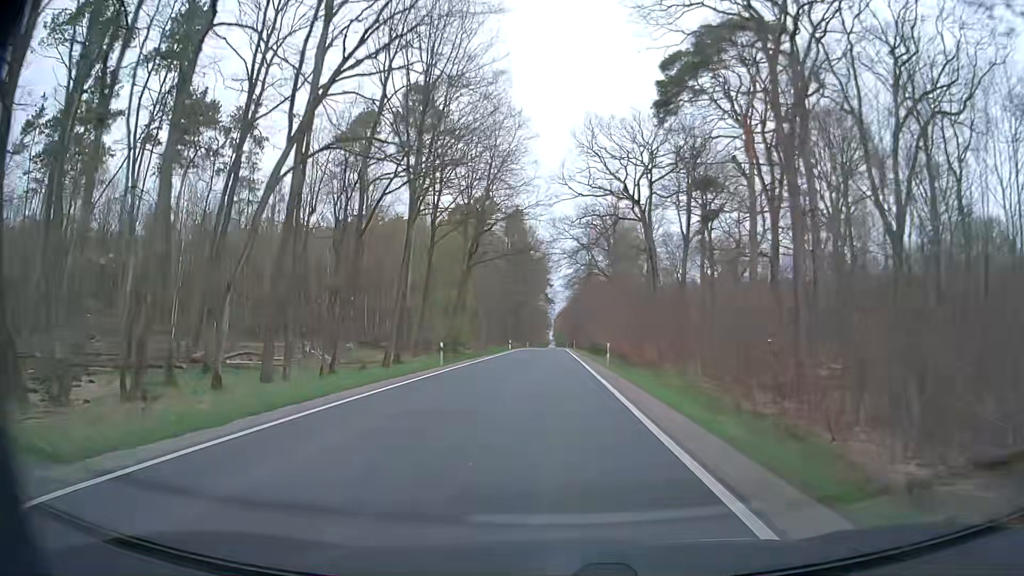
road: secondary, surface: asphalt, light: Day
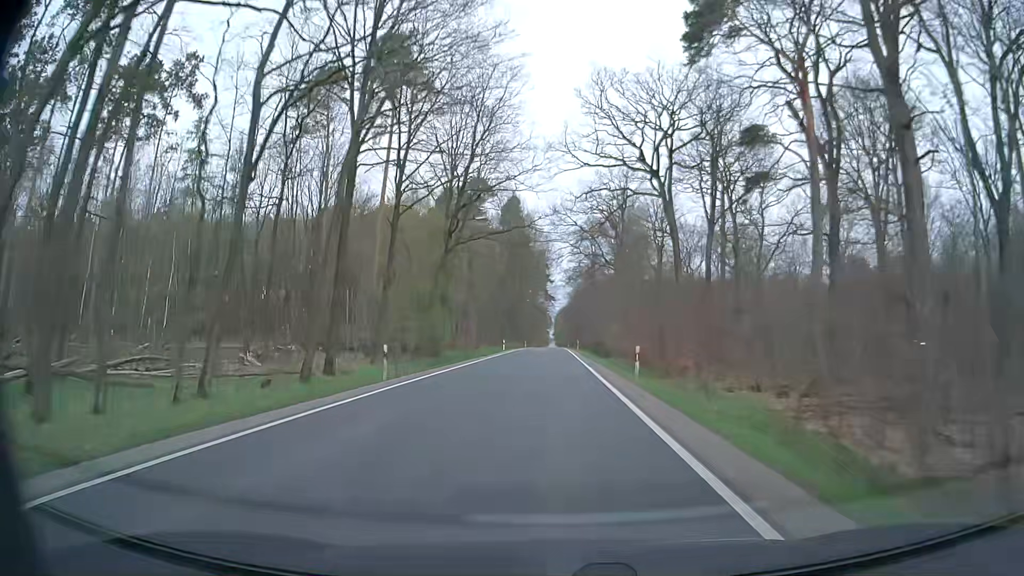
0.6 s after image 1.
(0.0, +10.8) m; 0°
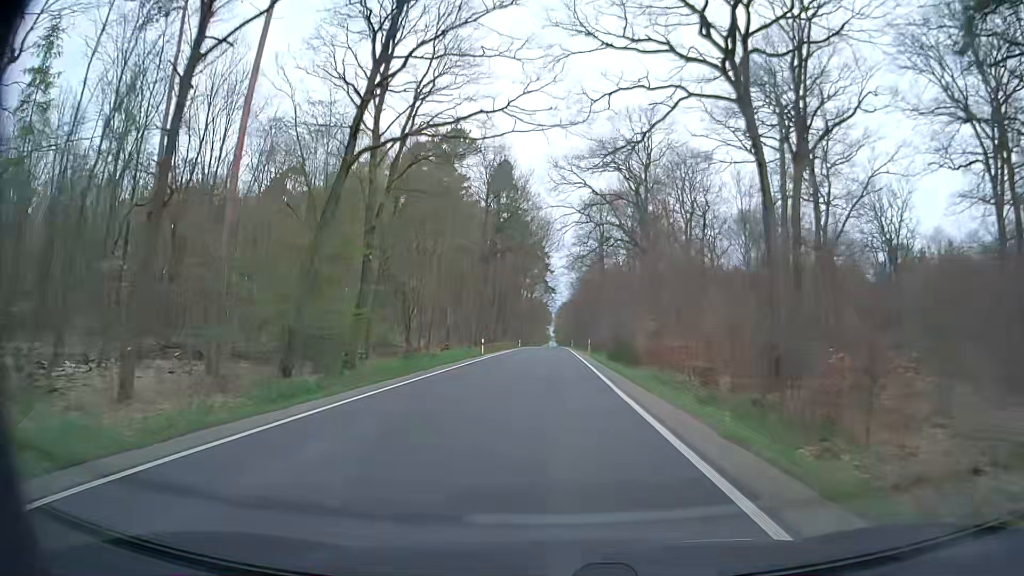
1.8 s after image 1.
(0.0, +21.5) m; 0°
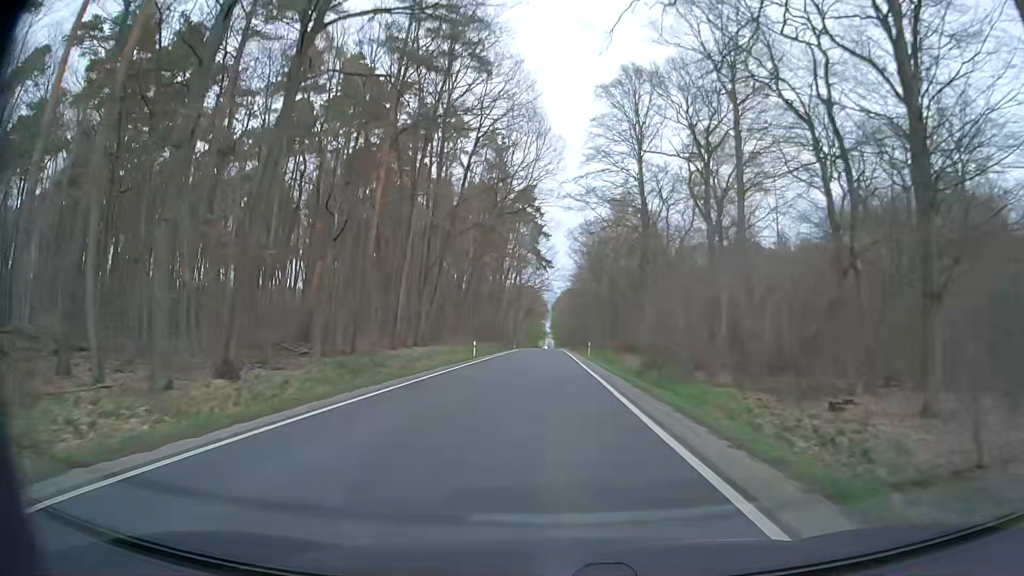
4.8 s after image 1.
(+0.1, +54.0) m; 0°
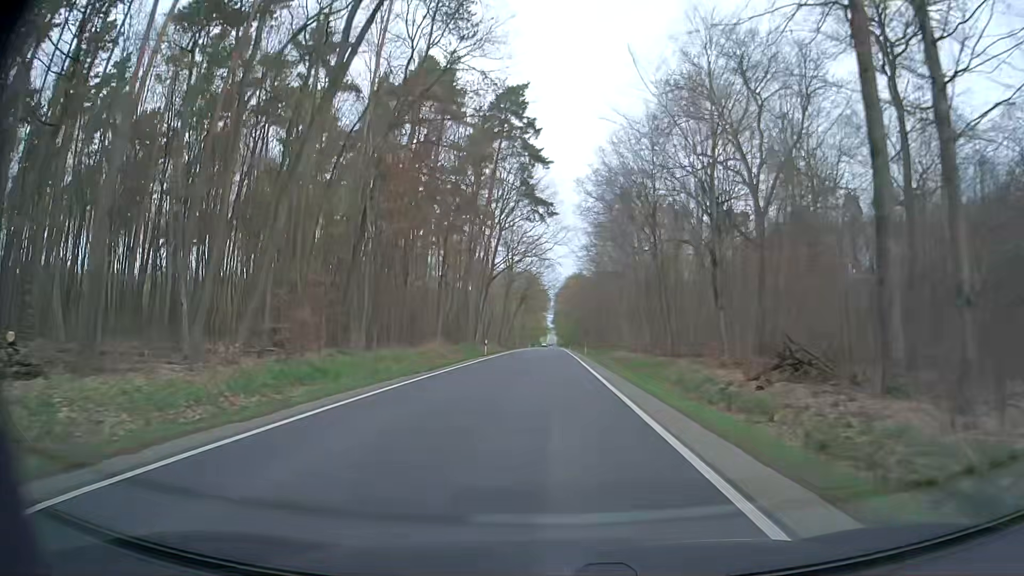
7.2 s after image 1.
(-0.1, +43.3) m; 0°
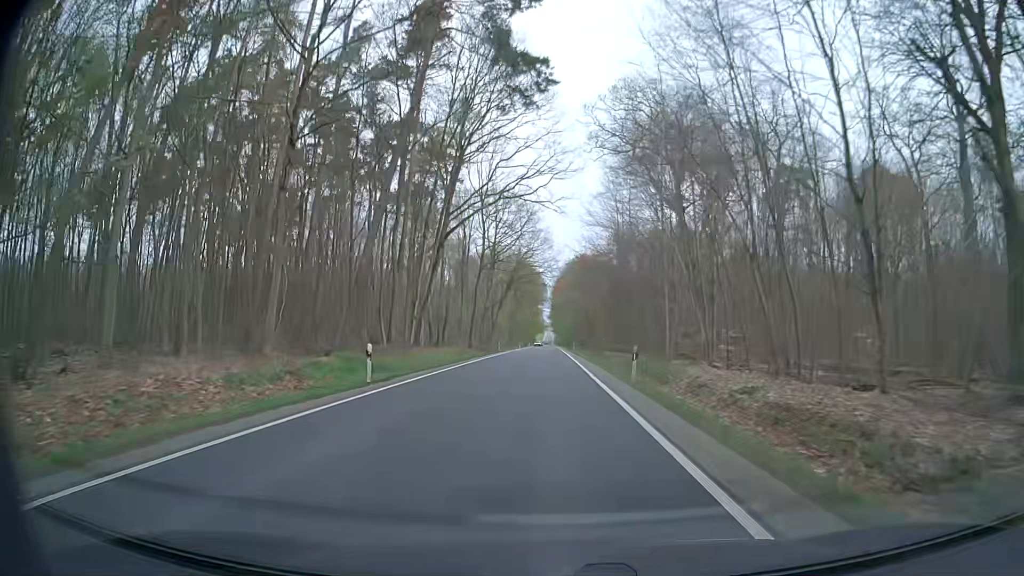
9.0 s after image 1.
(0.0, +32.5) m; +1°
